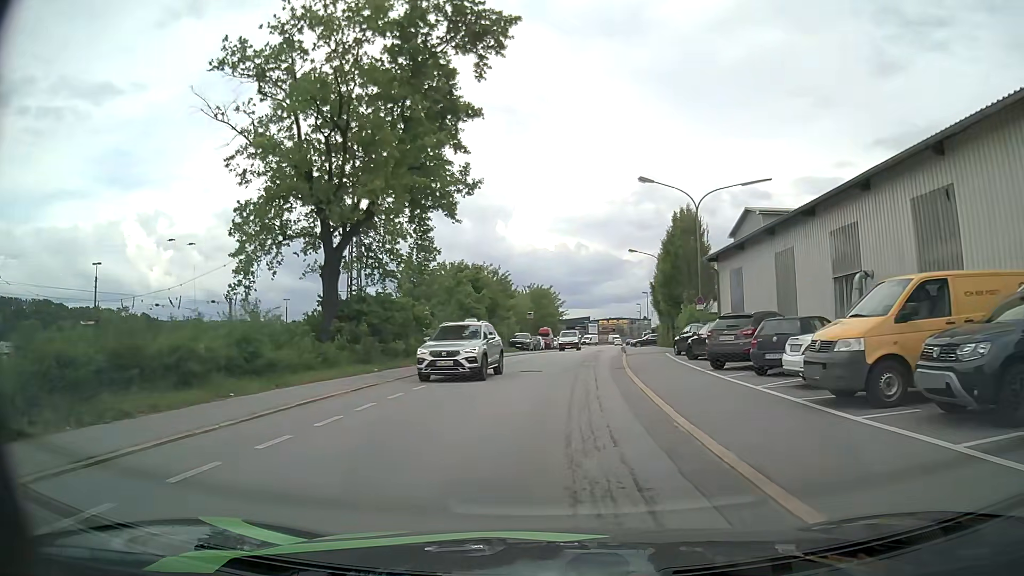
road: residential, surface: asphalt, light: Day
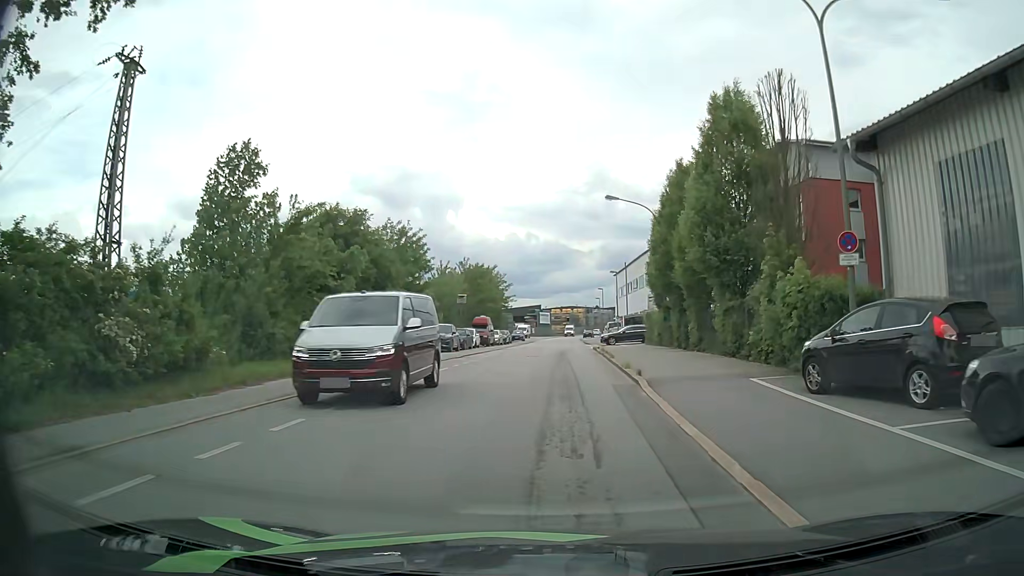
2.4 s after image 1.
(+1.0, +21.4) m; +4°
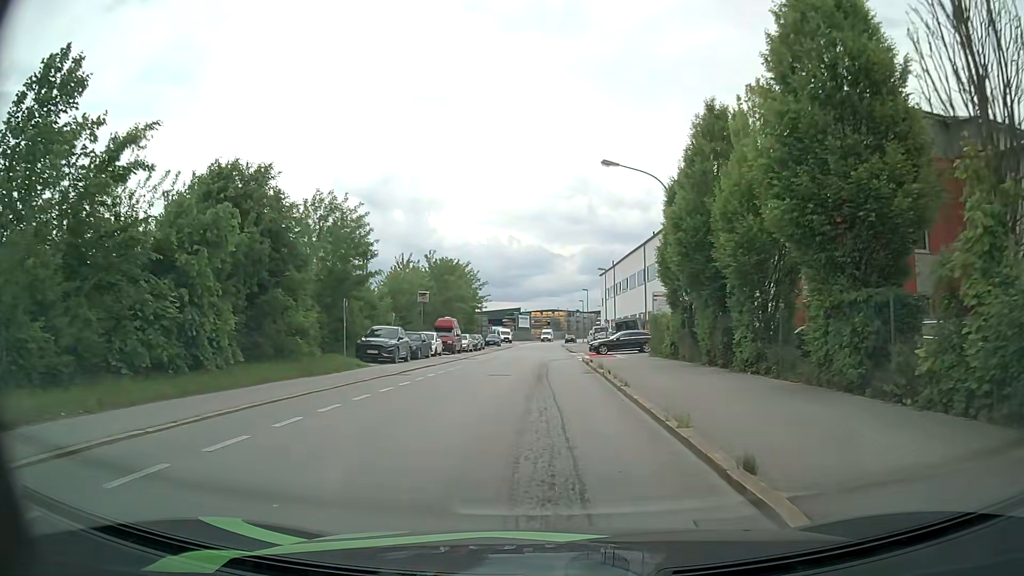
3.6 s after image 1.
(+0.2, +9.6) m; +2°
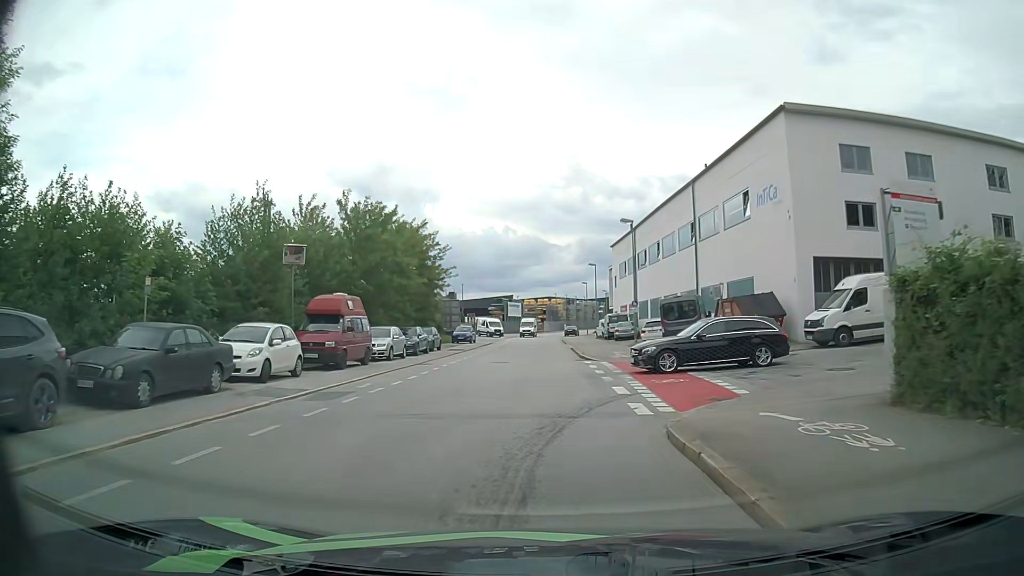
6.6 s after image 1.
(0.0, +25.2) m; 0°
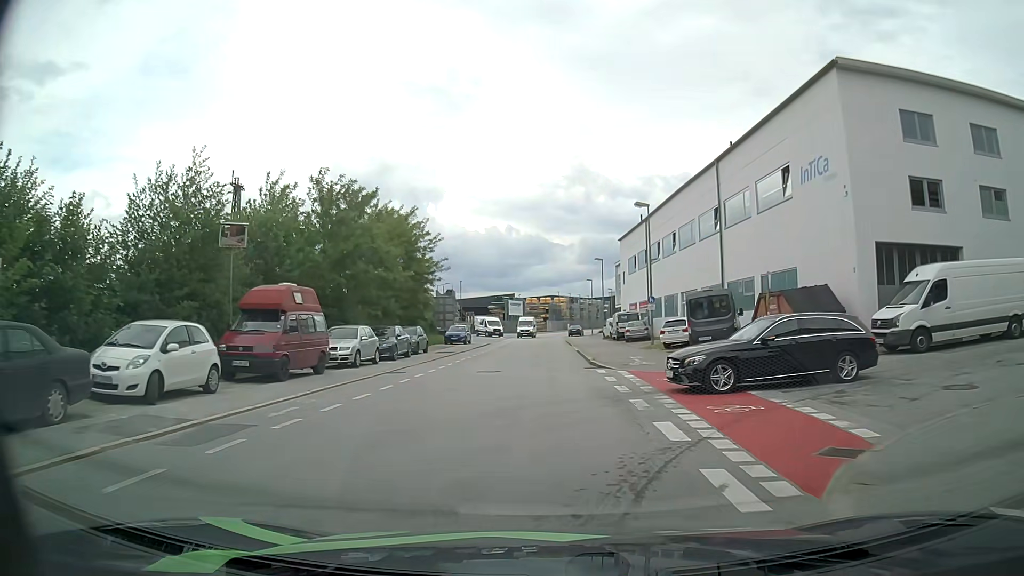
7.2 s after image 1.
(0.0, +5.6) m; 0°
(0, +10) (0, +20) (0, +30) (-1, +40) (-1, +50) (-1, +60) (-1, +70) (-1, +80) (0, +90) (0, +100) m
